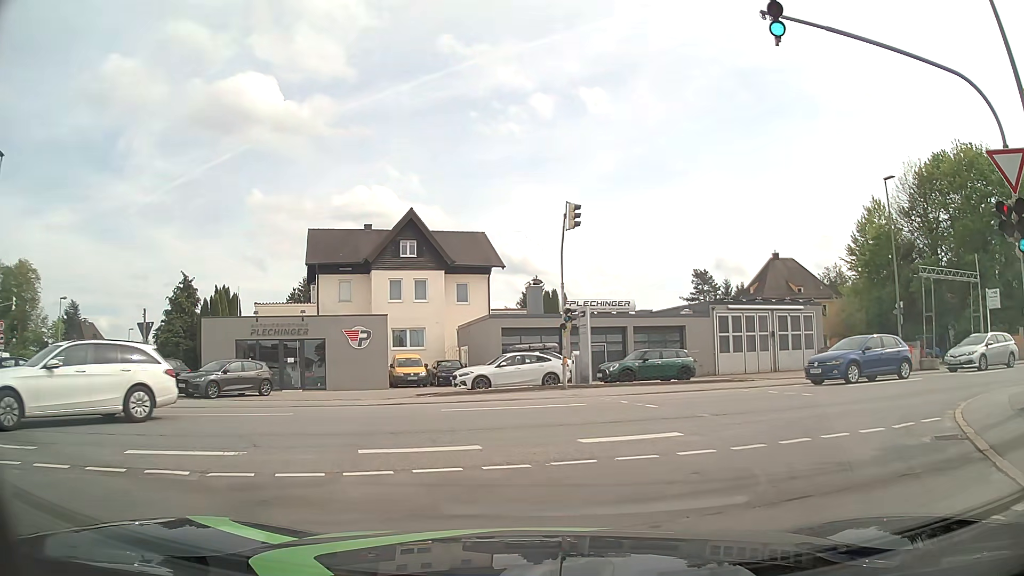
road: residential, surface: asphalt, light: Day
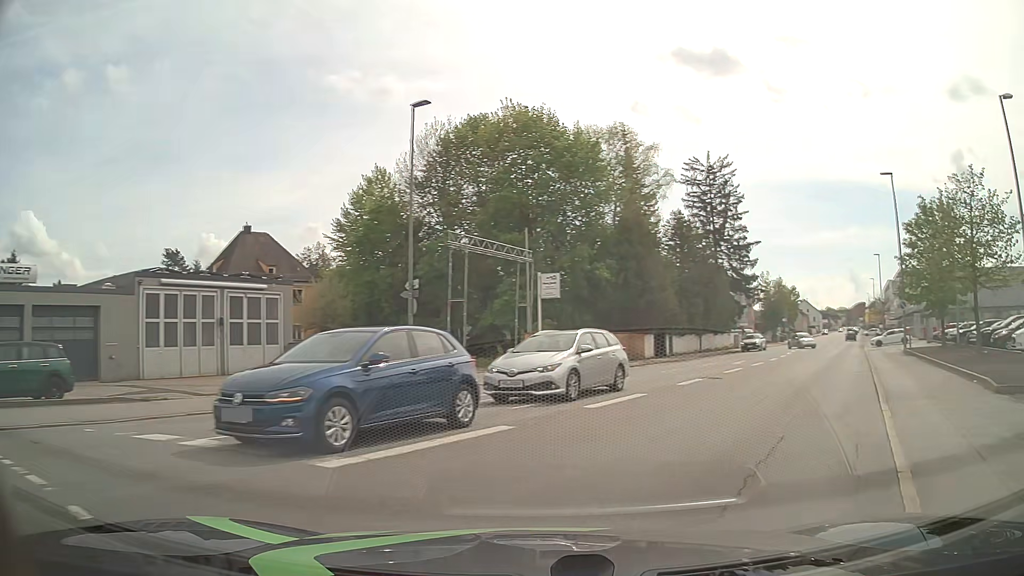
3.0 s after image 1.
(+4.6, +11.9) m; +45°
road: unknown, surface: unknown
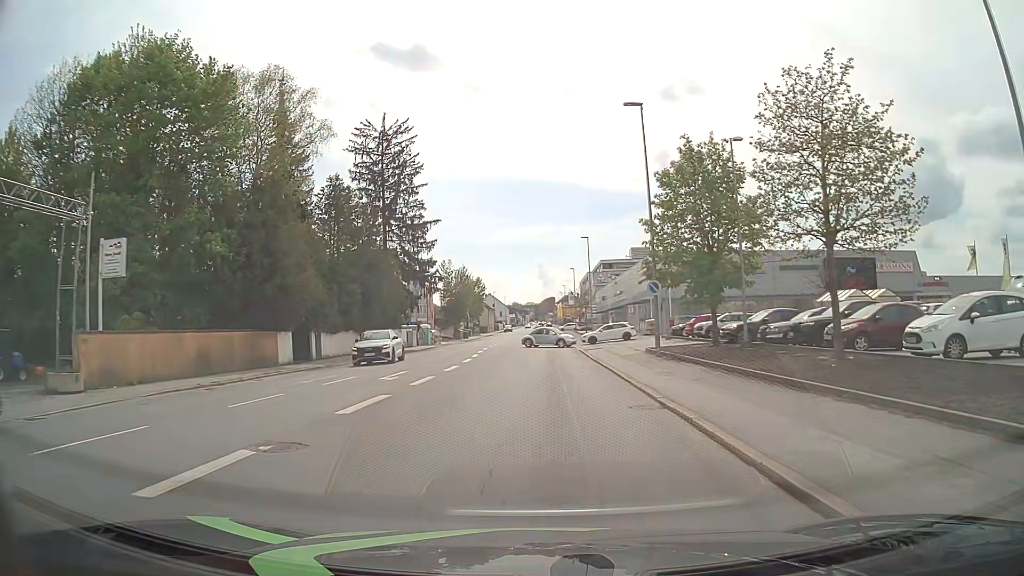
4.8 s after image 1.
(+4.0, +12.2) m; +28°
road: tertiary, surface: asphalt
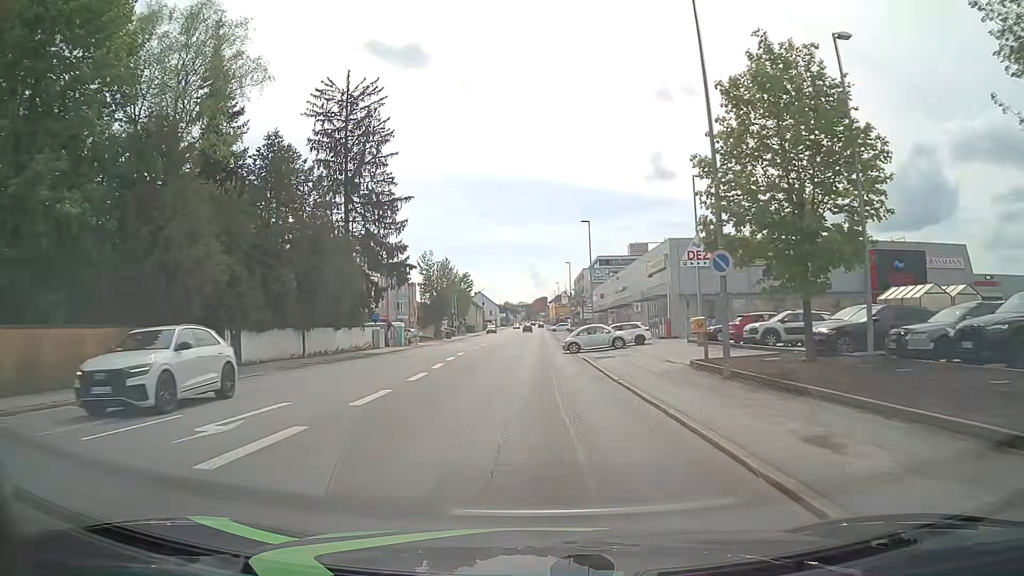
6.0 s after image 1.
(+0.1, +10.9) m; +1°
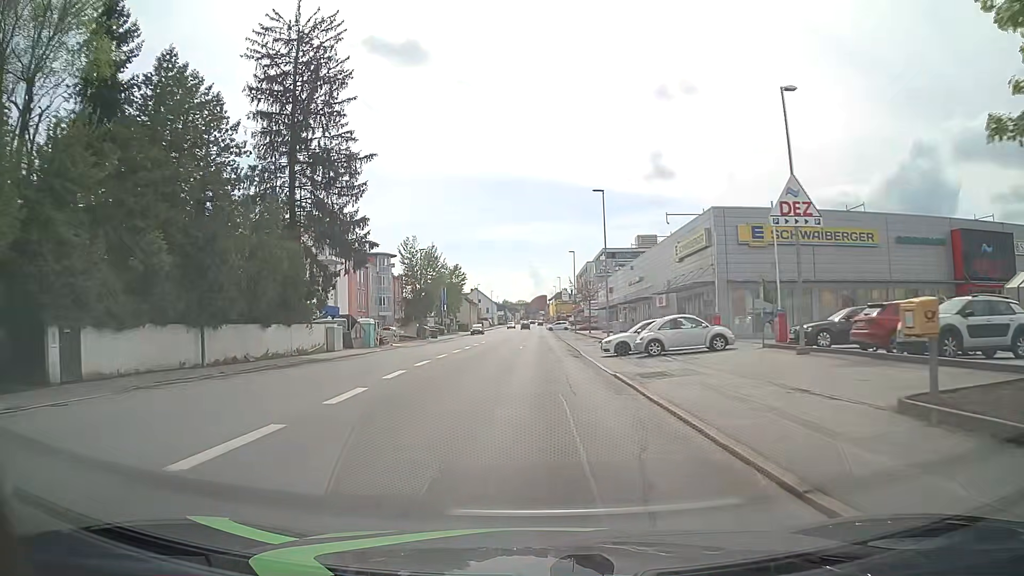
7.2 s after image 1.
(-0.1, +12.7) m; -1°
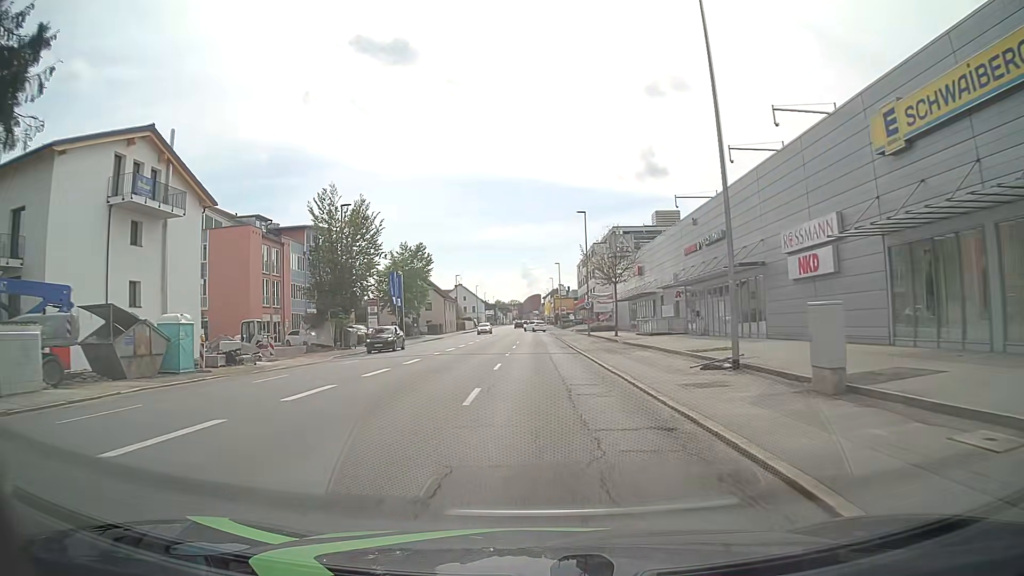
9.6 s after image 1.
(+0.3, +30.1) m; +1°
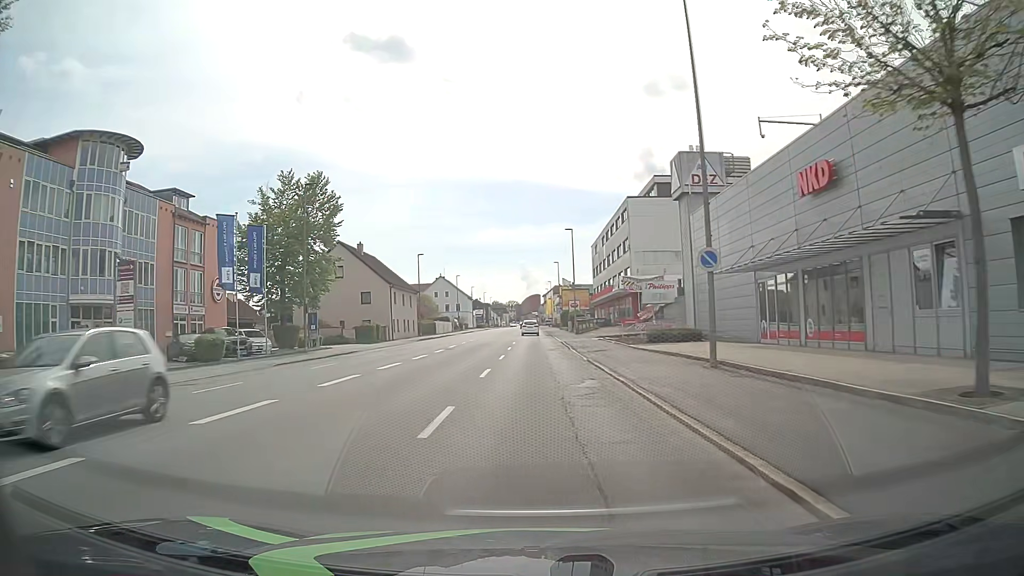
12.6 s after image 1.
(0.0, +39.3) m; 0°
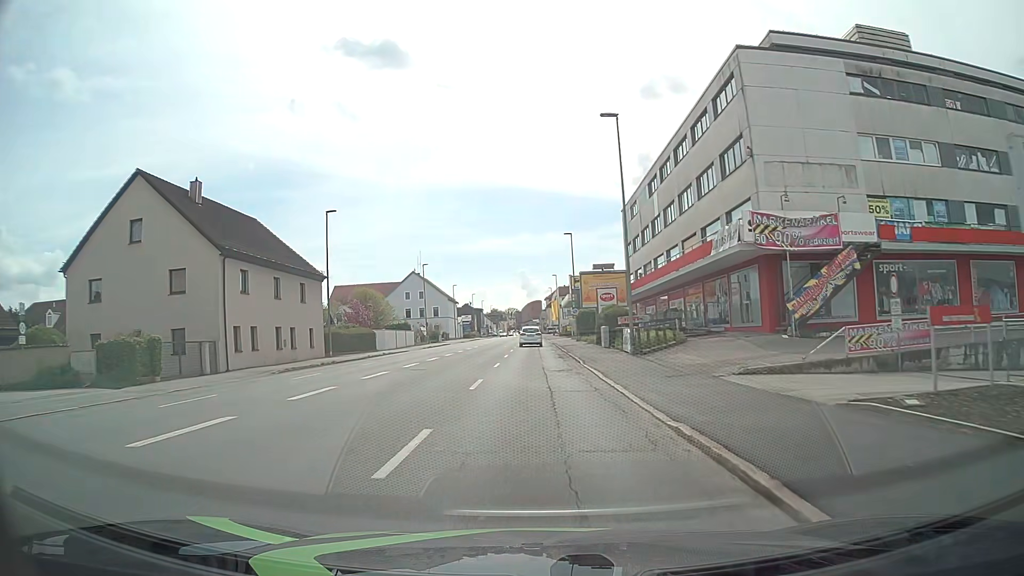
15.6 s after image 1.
(+0.1, +37.8) m; 0°
(0, +10) (0, +20) (0, +30) (0, +40) (0, +50) (0, +60) (0, +70) (0, +80) (0, +90) (0, +100) m
